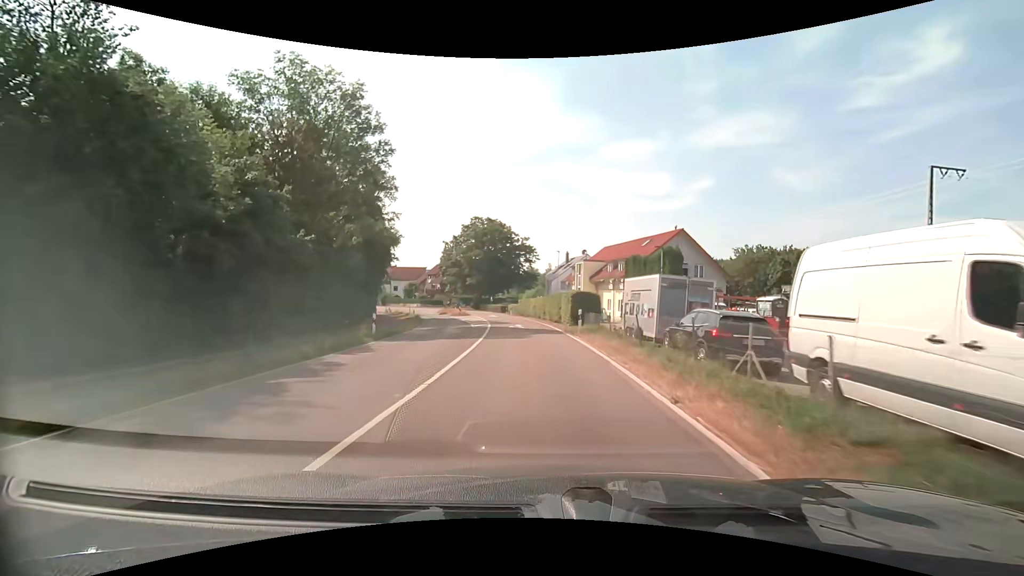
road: tertiary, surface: asphalt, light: Day
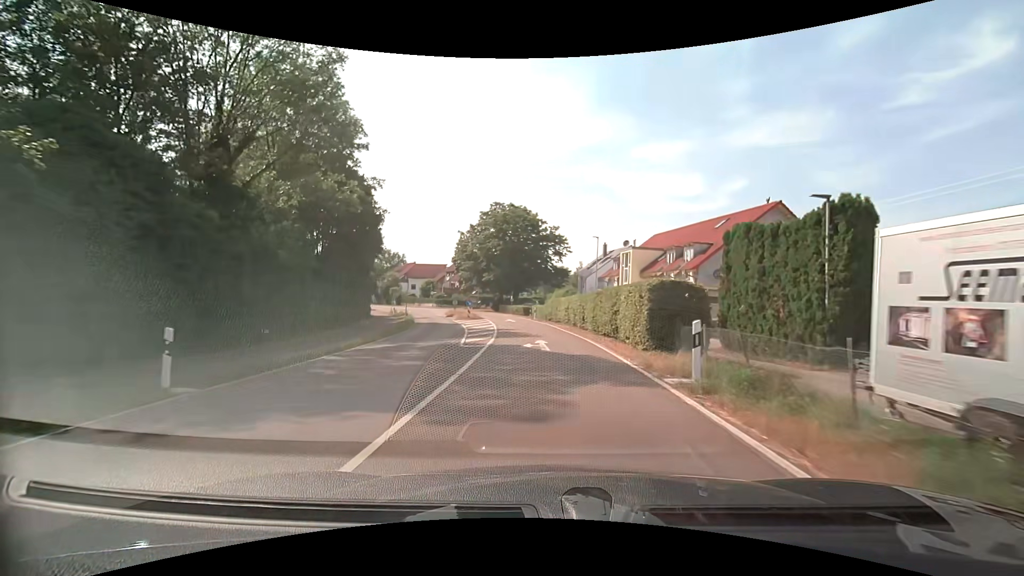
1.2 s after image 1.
(-0.5, +13.8) m; -3°
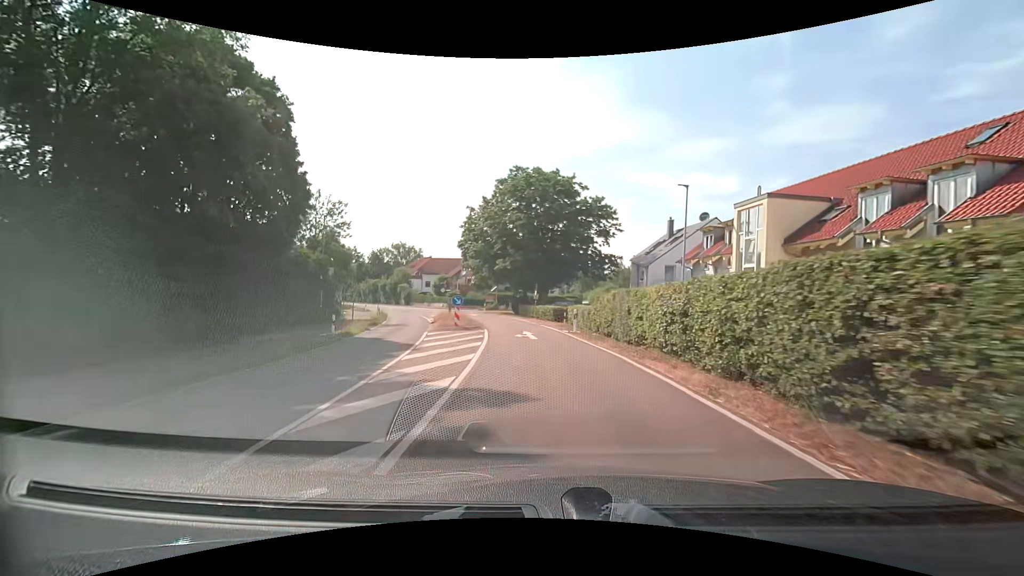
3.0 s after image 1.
(-0.8, +20.4) m; -4°
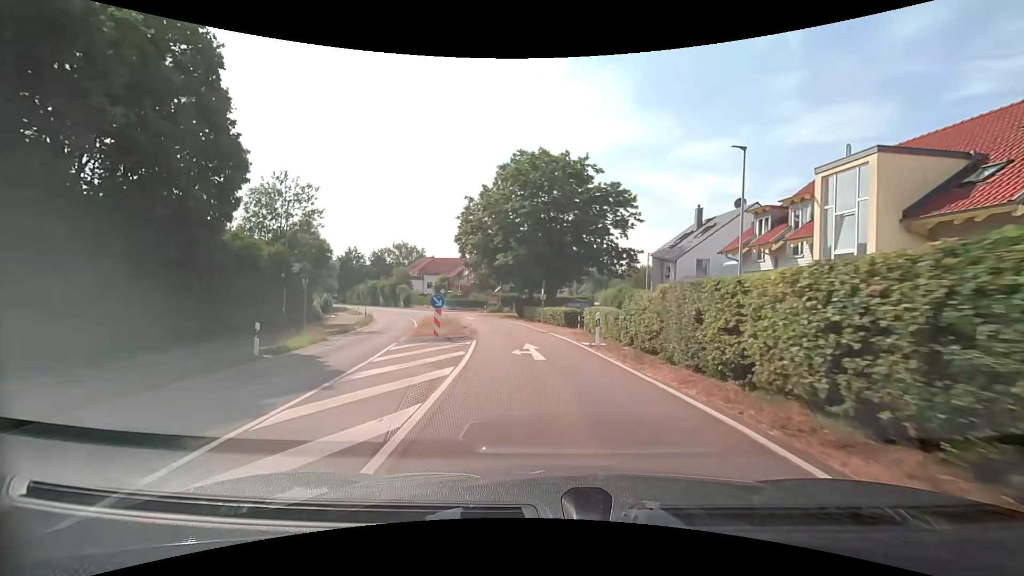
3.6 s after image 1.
(0.0, +6.7) m; -1°
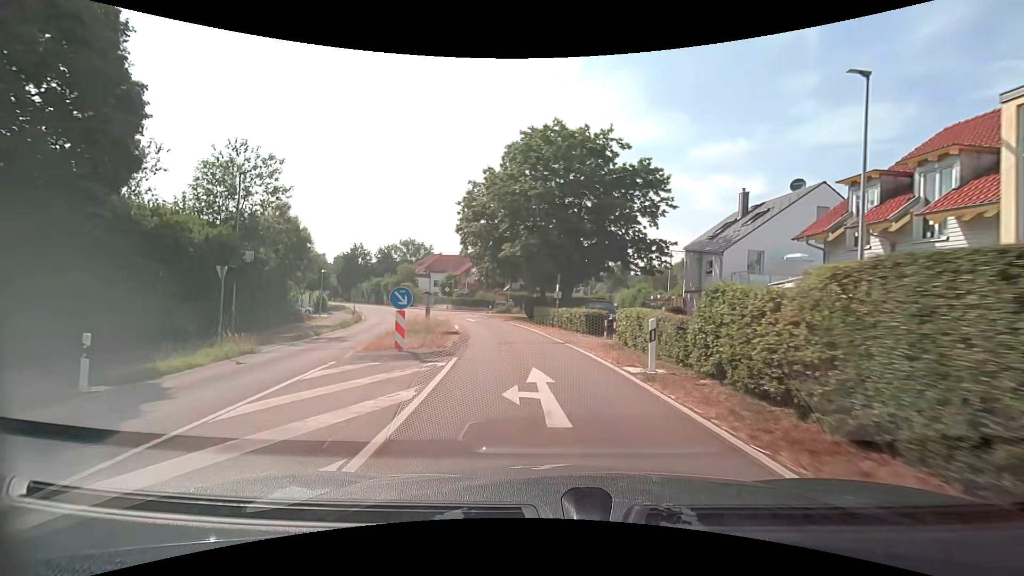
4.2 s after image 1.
(0.0, +6.6) m; -1°
